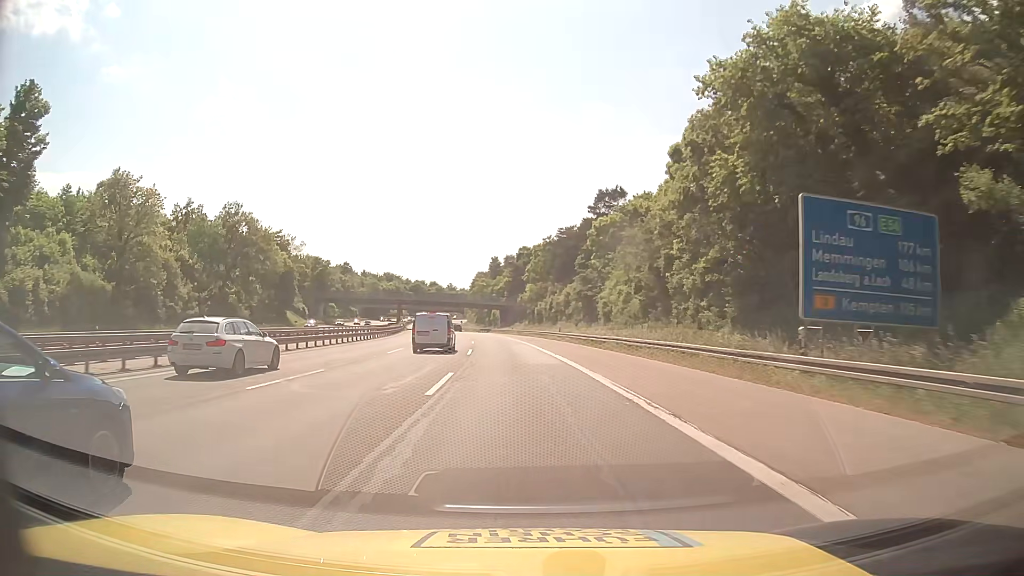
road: motorway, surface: asphalt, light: Day
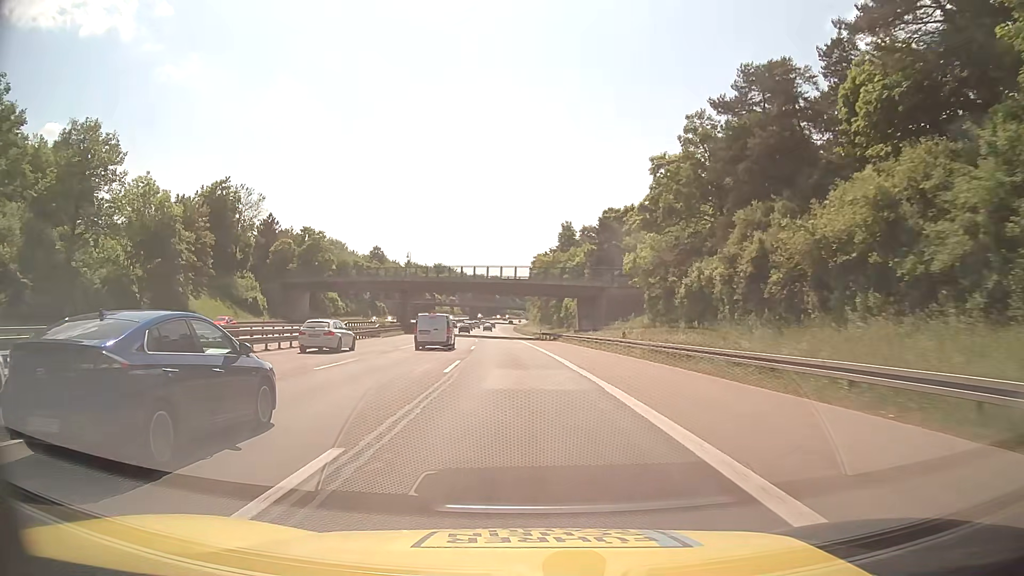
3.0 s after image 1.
(-3.7, +66.2) m; -6°
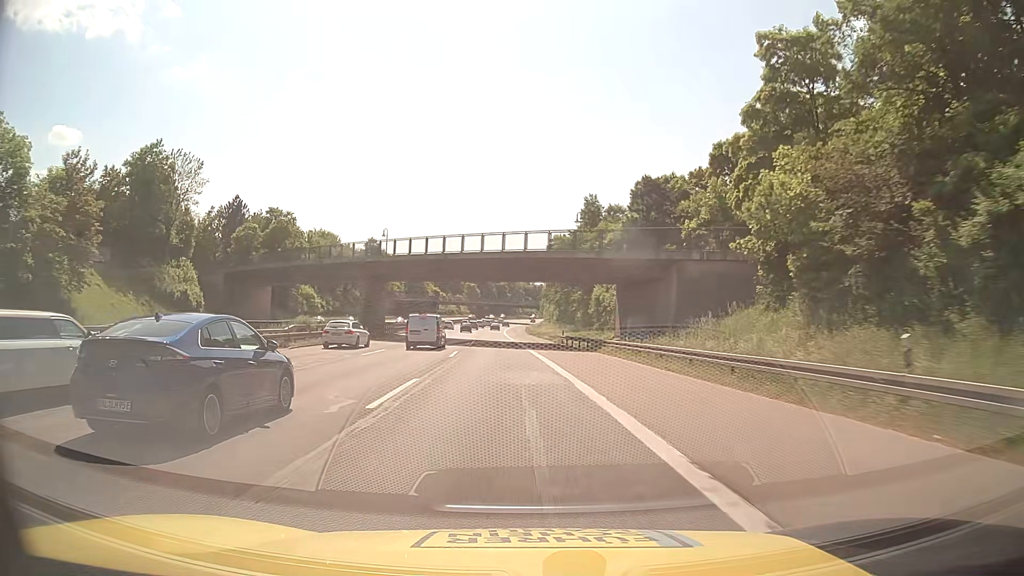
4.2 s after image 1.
(-0.3, +26.5) m; -1°
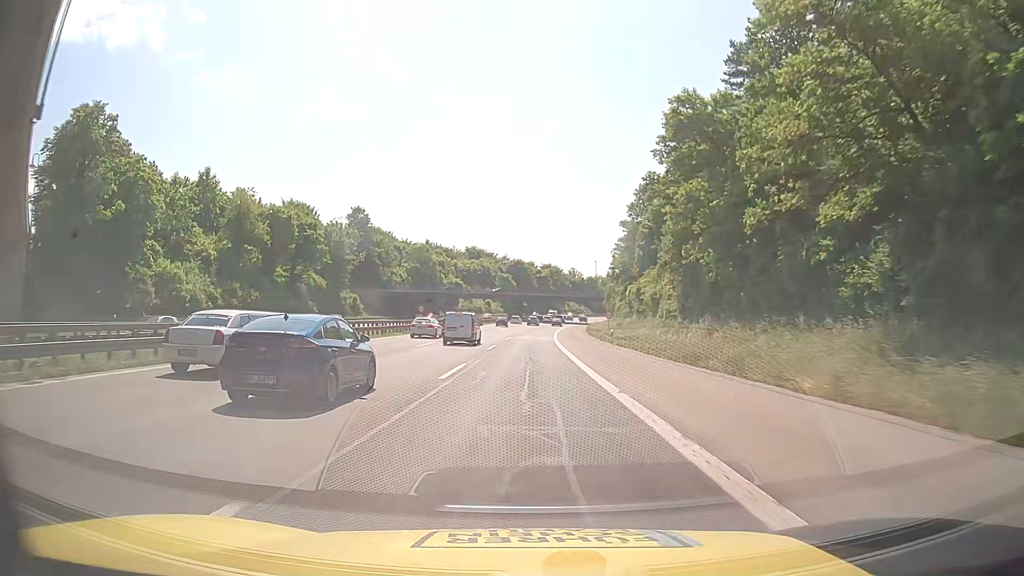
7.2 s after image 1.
(-2.9, +66.2) m; -2°
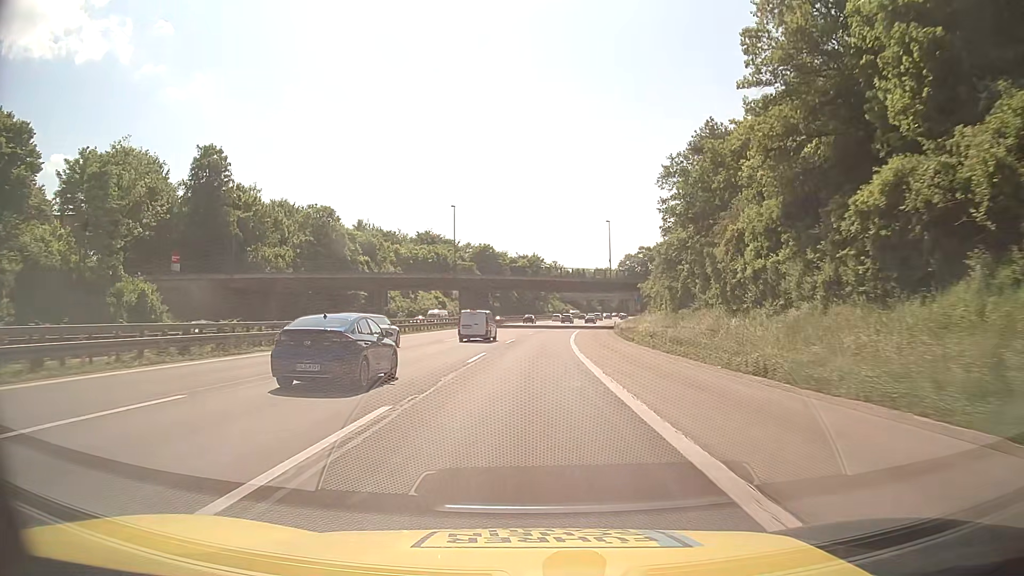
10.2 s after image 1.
(-0.3, +66.1) m; +1°
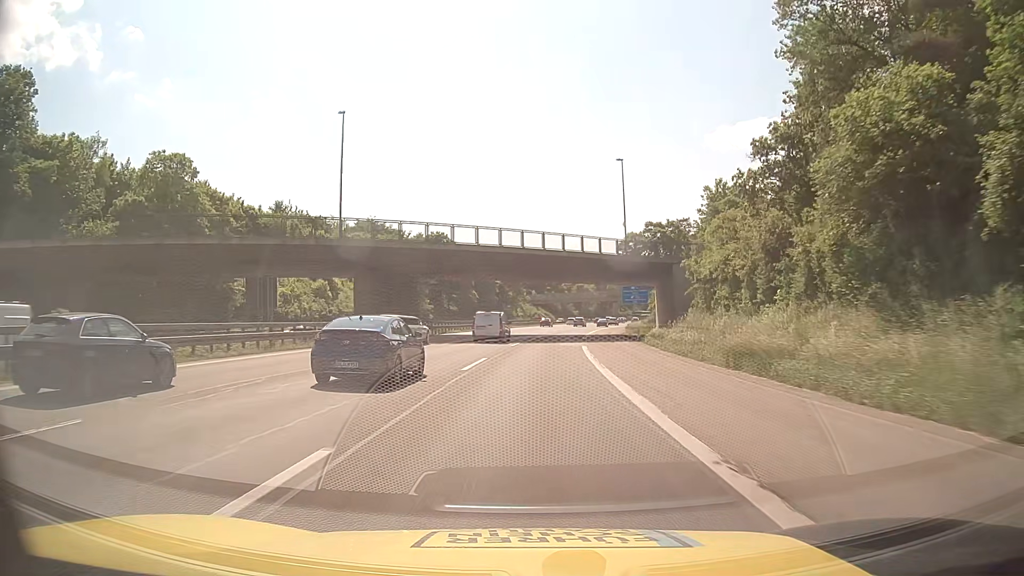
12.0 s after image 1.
(+0.8, +39.4) m; +3°
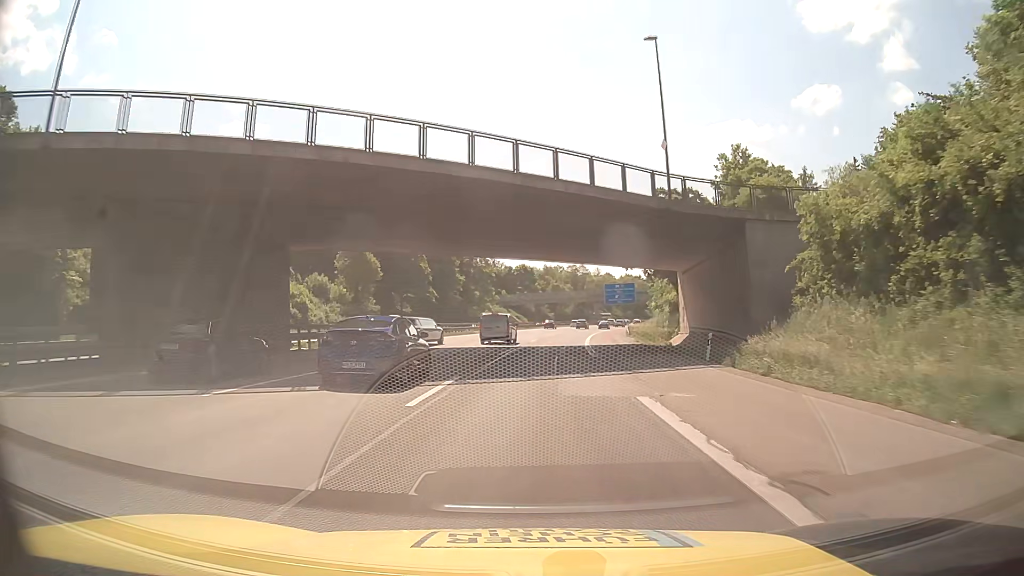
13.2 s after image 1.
(+0.5, +26.3) m; +2°
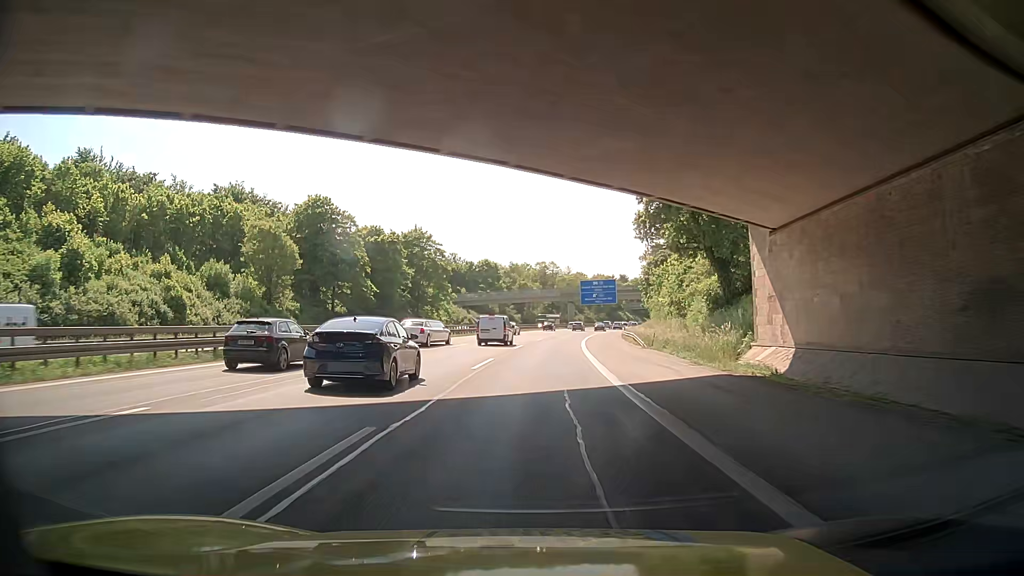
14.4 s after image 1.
(+0.8, +26.2) m; +3°
(0, +10) (0, +20) (+1, +30) (+1, +40) (+2, +50) (+3, +60) (+4, +70) (+5, +80) (+7, +90) (+8, +100) m
